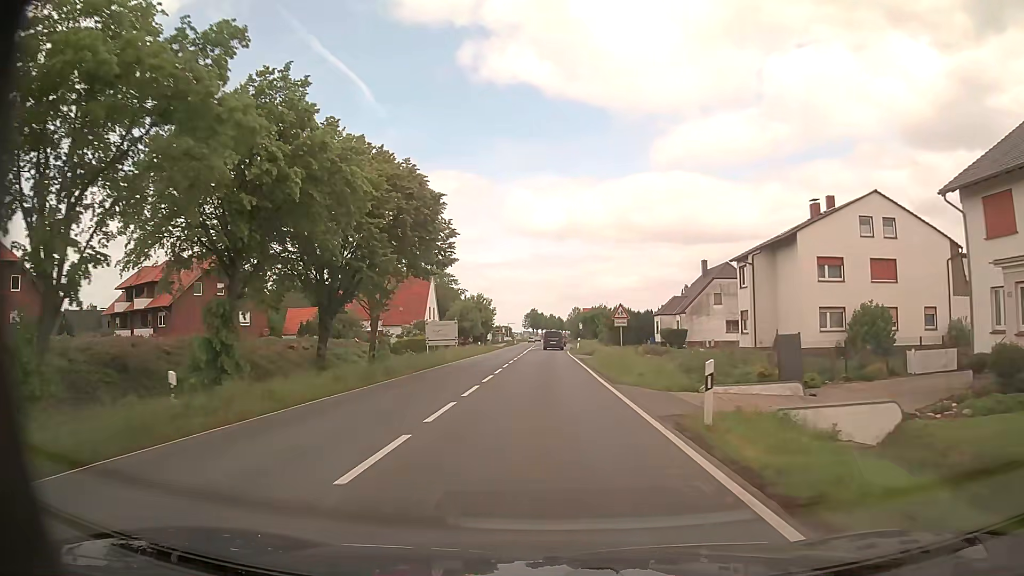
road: primary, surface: asphalt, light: Day
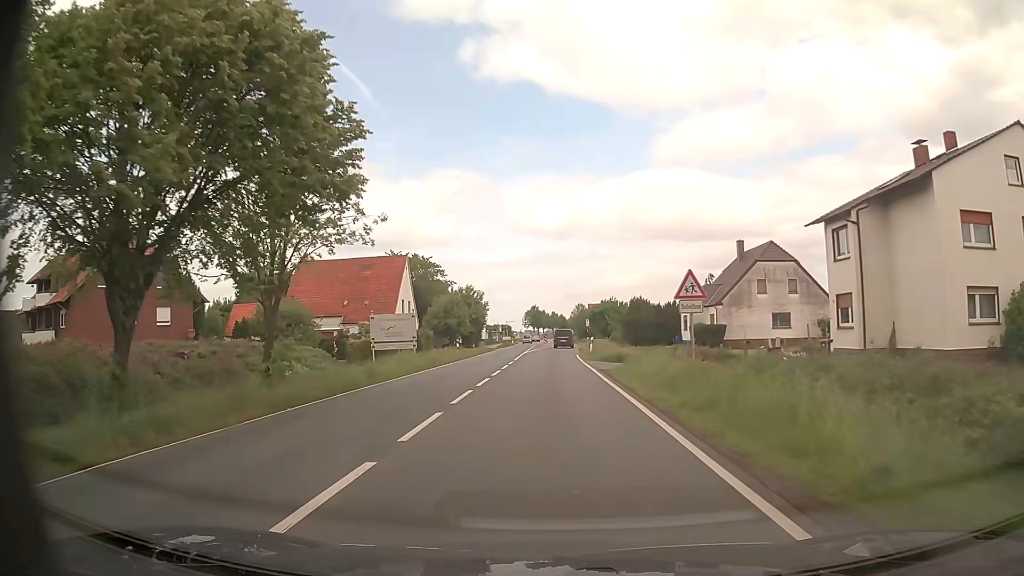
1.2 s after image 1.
(0.0, +15.9) m; 0°
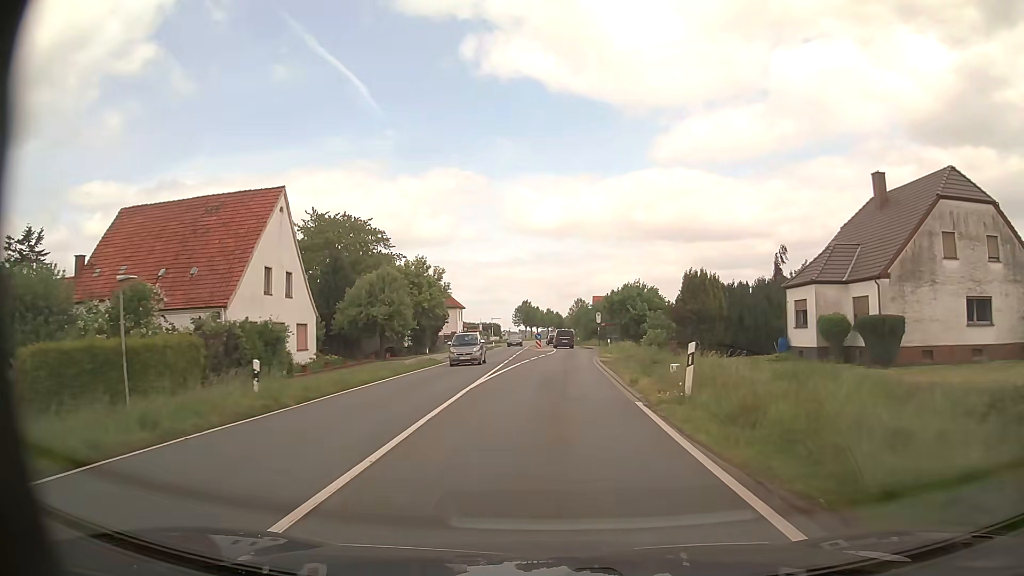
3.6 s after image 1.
(+0.1, +31.8) m; +1°
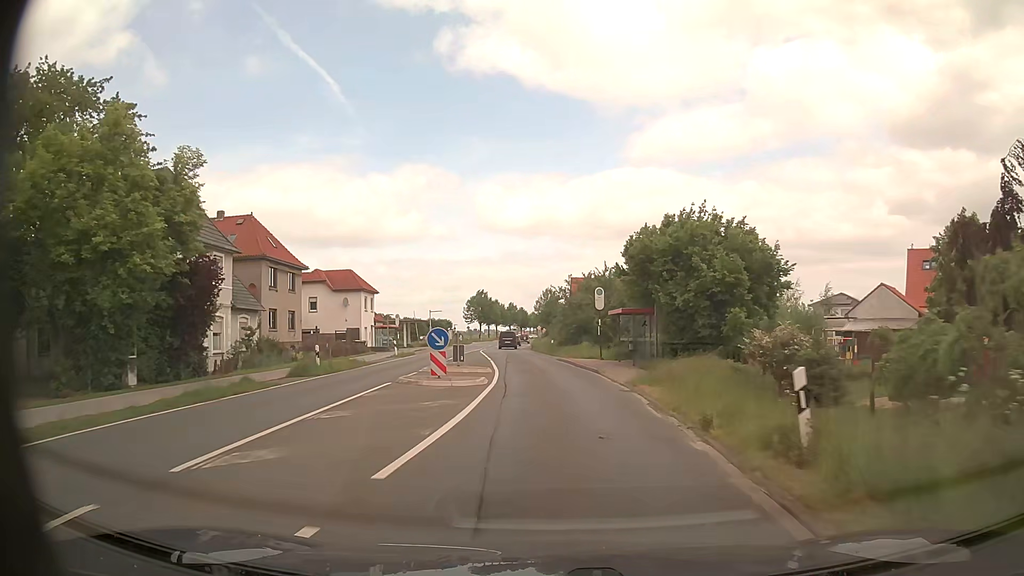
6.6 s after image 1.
(+1.1, +39.8) m; +3°
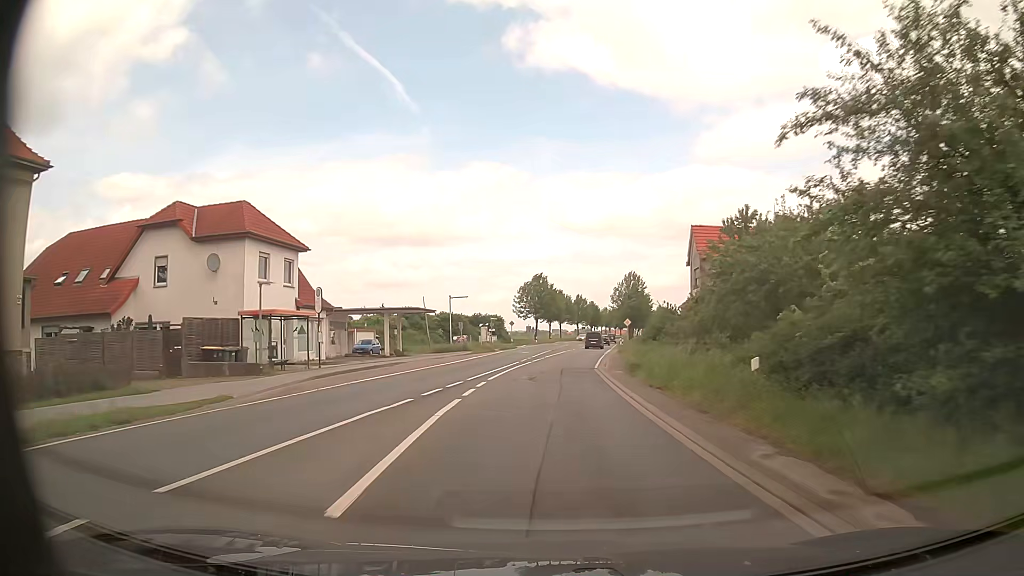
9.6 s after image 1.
(-1.9, +39.7) m; -6°
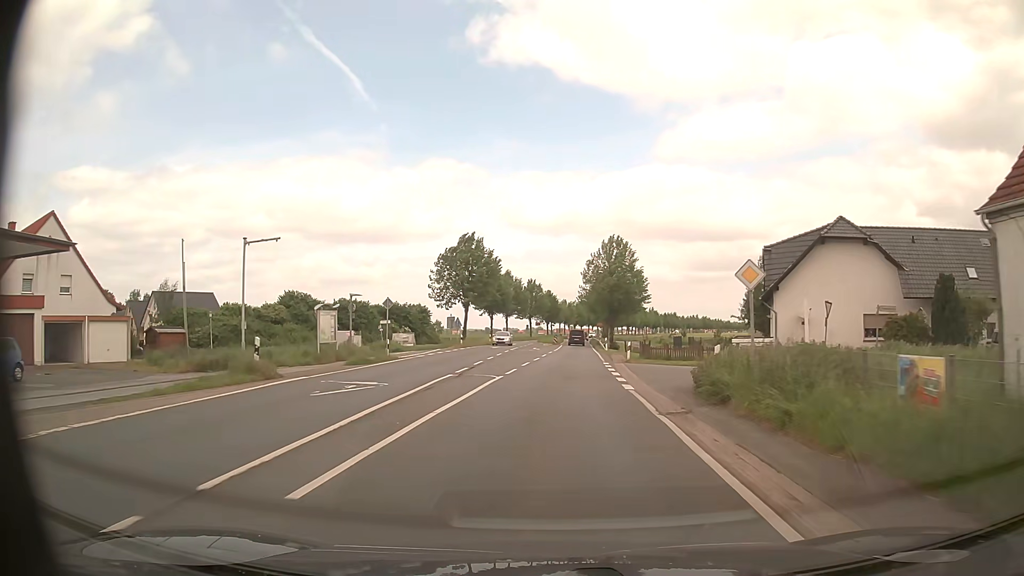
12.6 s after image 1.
(+1.8, +39.7) m; +5°
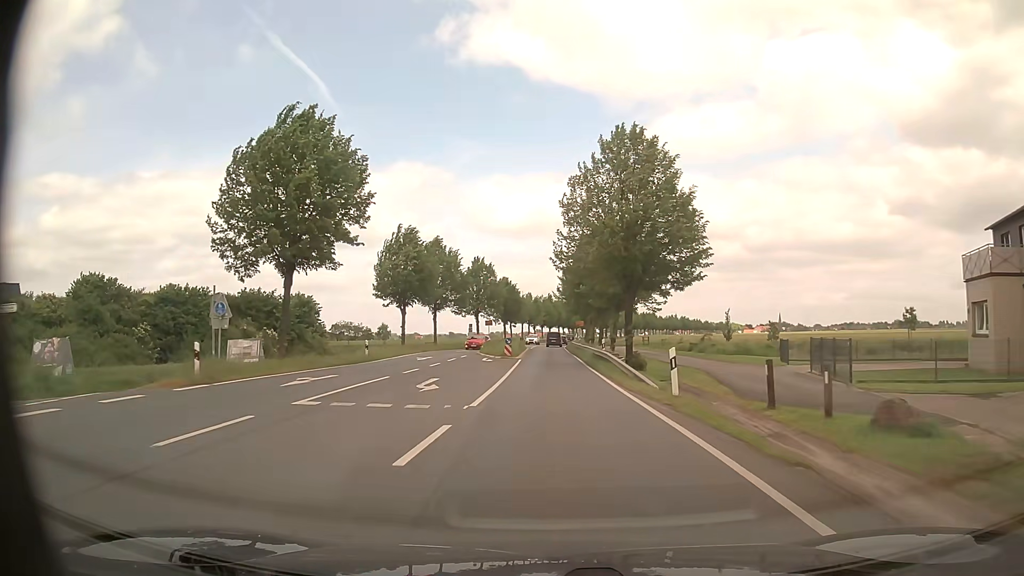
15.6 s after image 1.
(+1.3, +39.8) m; +3°
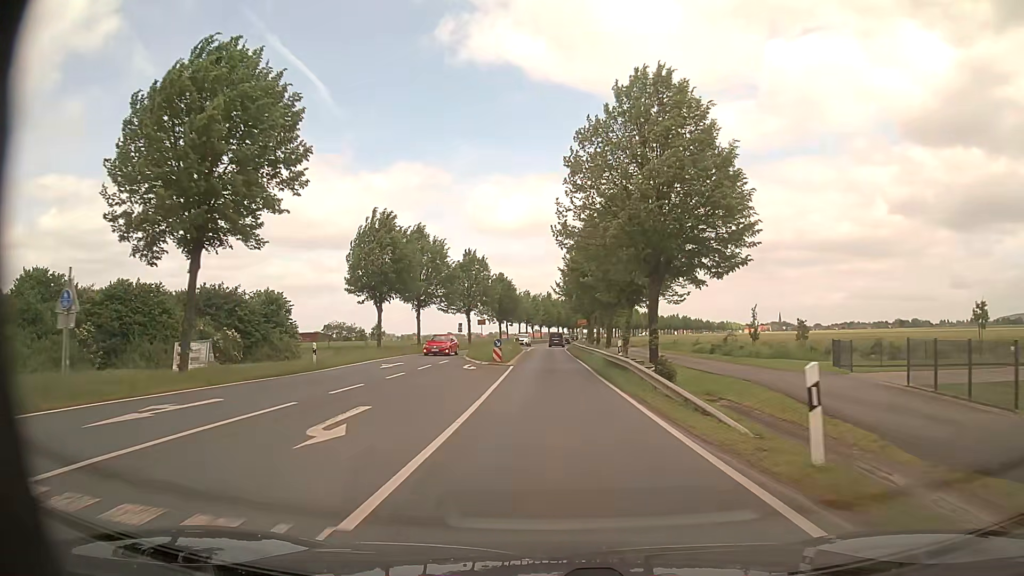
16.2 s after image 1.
(0.0, +7.9) m; 0°
(0, +10) (0, +20) (0, +30) (0, +40) (0, +50) (0, +60) (0, +70) (0, +80) (+1, +90) (+1, +100) m
